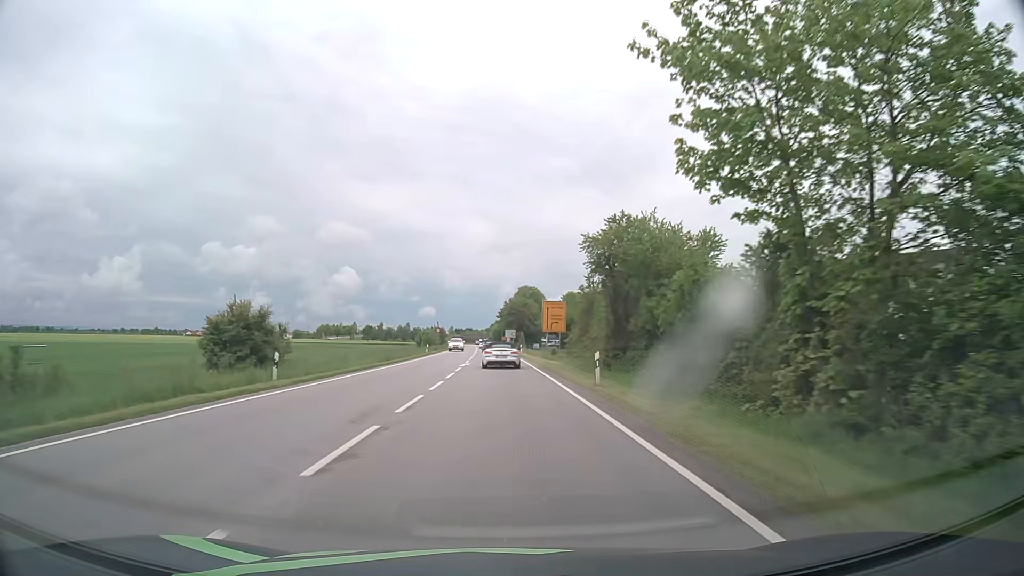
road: primary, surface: asphalt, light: Day
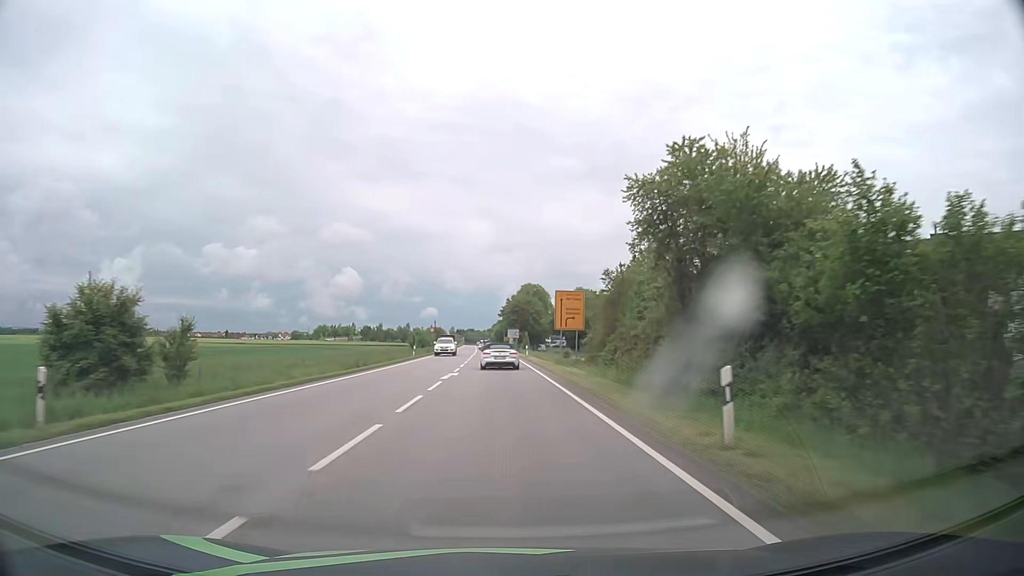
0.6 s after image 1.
(0.0, +11.6) m; 0°
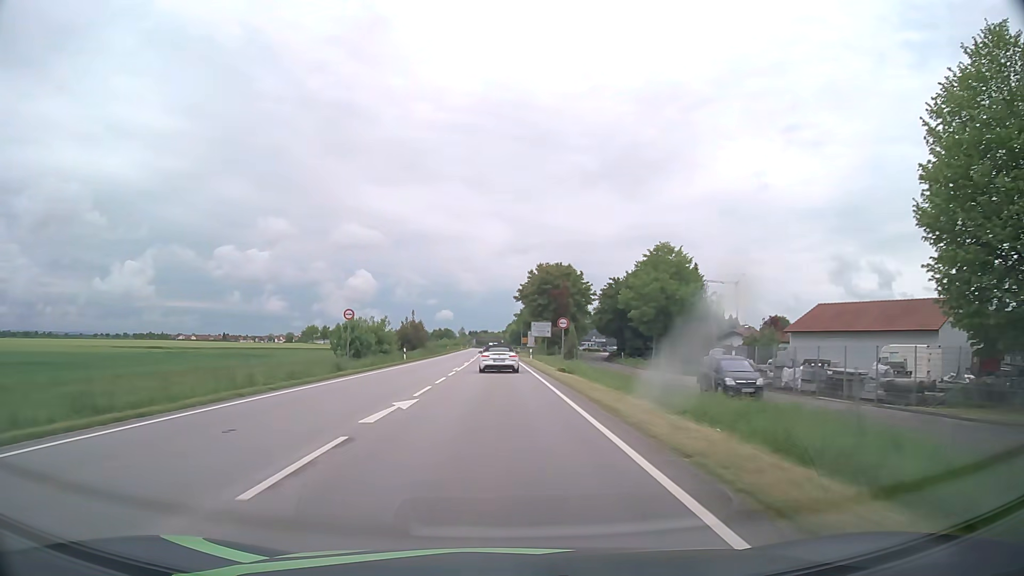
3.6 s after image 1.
(-0.7, +55.4) m; -1°
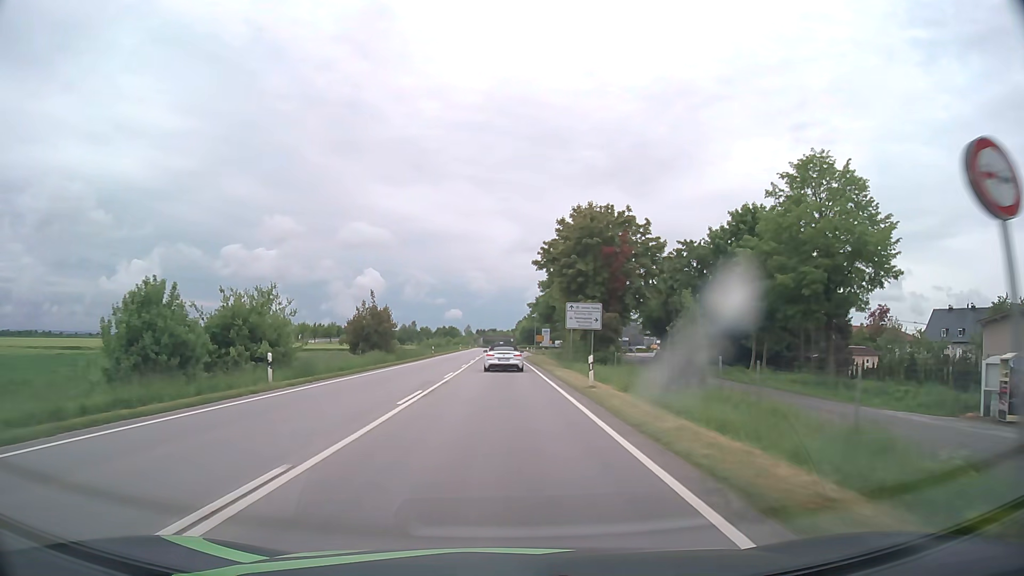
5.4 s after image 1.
(-0.3, +32.4) m; -1°
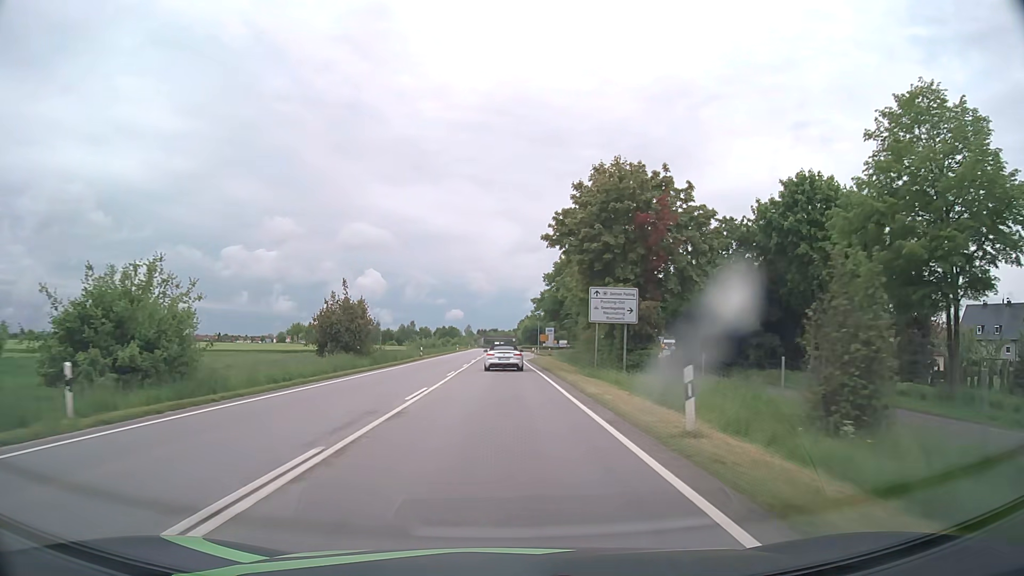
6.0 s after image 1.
(0.0, +10.7) m; 0°
(0, +10) (0, +20) (0, +30) (0, +40) (0, +50) (0, +60) (0, +70) (-1, +80) (-1, +90) (-1, +100) m
